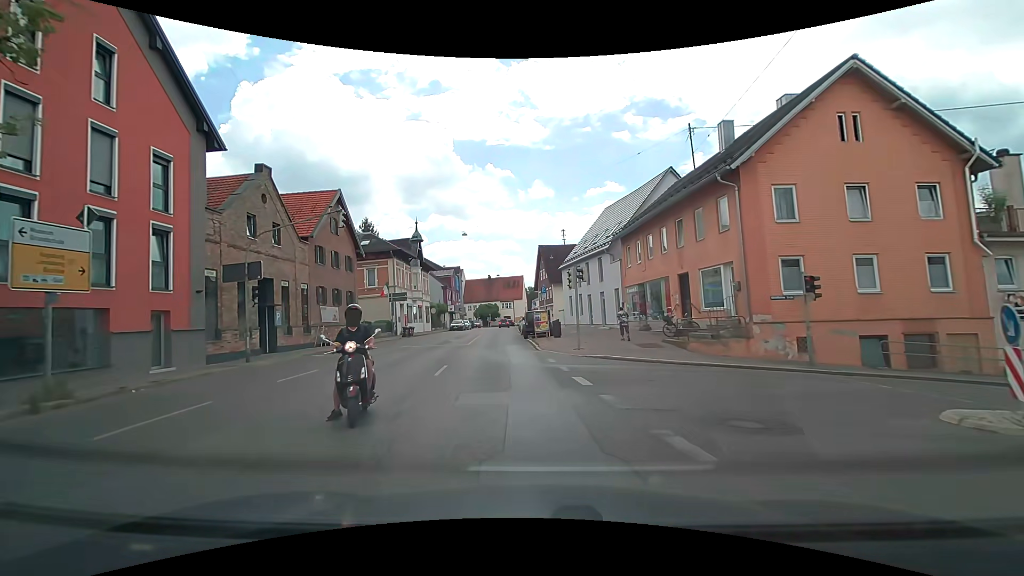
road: tertiary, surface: asphalt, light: Day
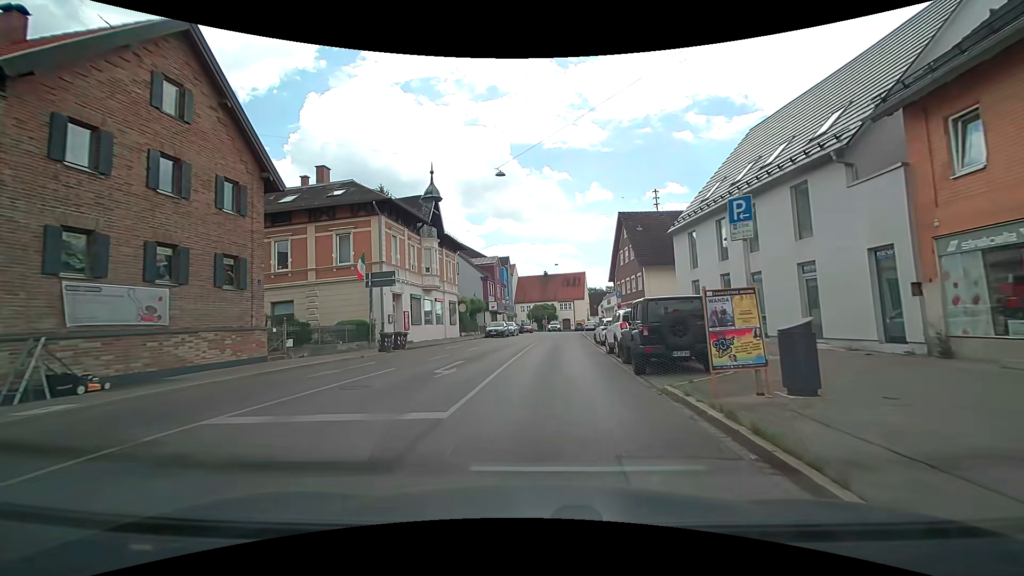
(-2.1, +21.8) m; -7°
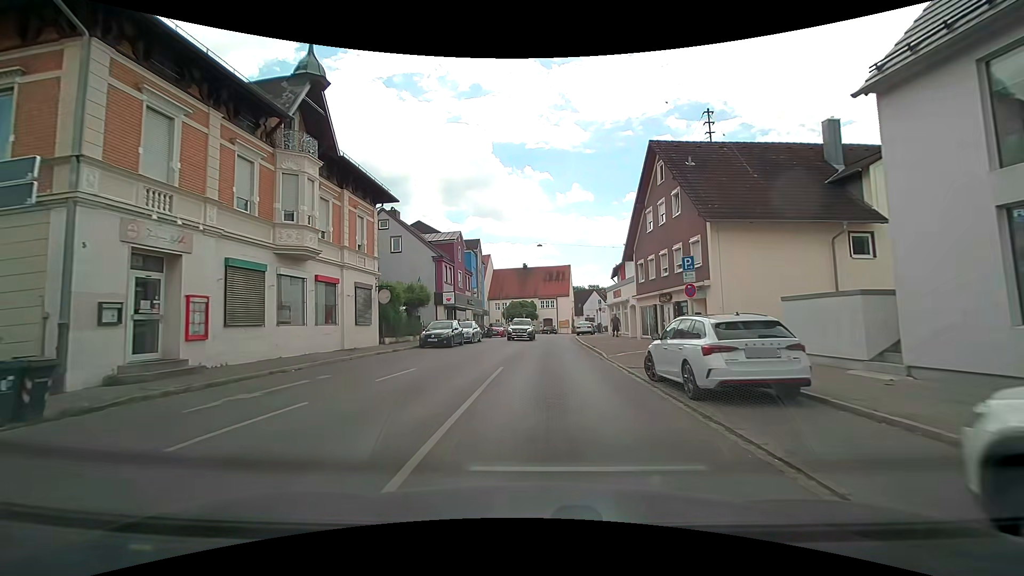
(+0.1, +18.6) m; +2°
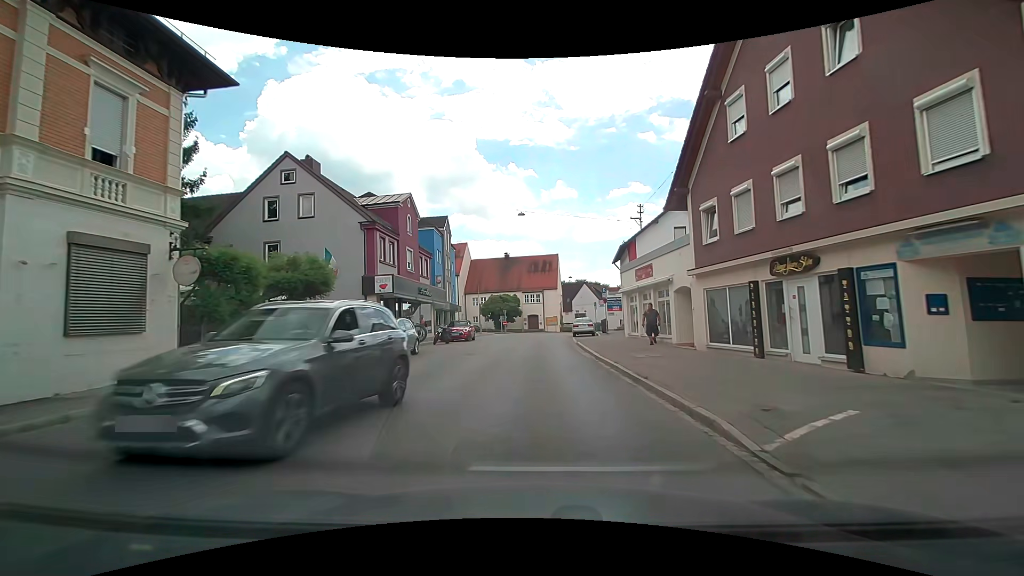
(+0.2, +14.5) m; +2°
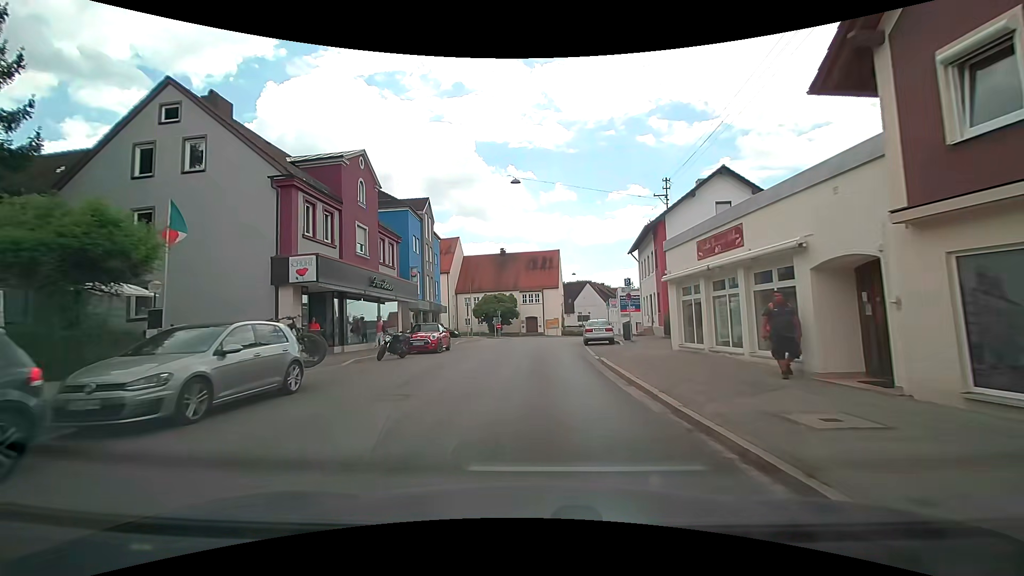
(0.0, +9.9) m; 0°
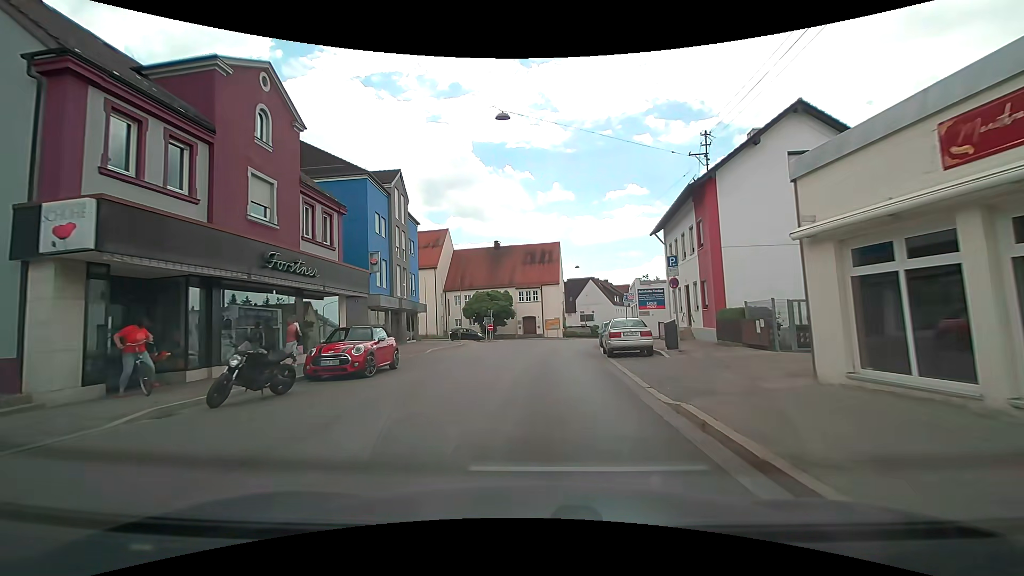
(0.0, +9.4) m; +1°
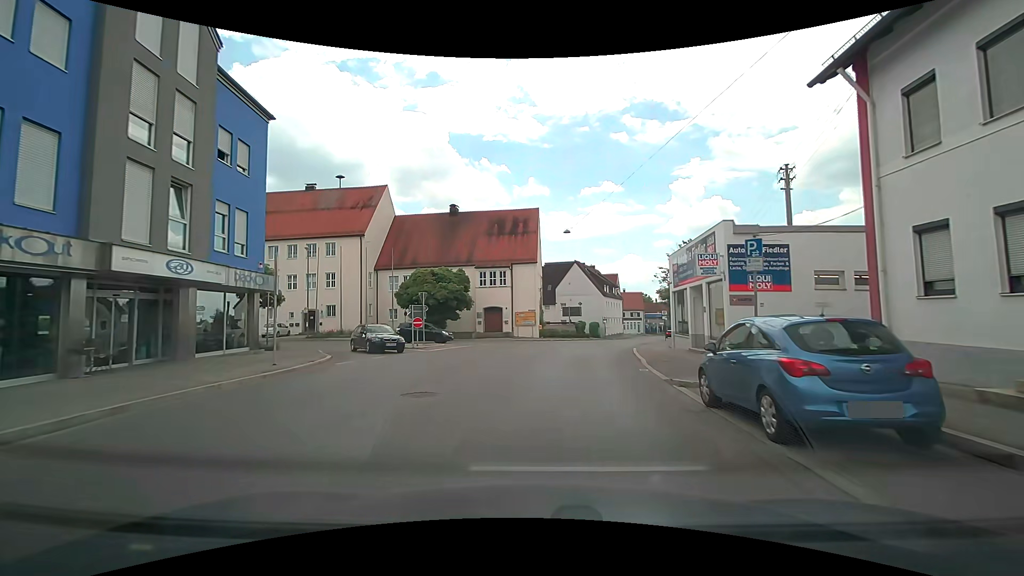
(+0.3, +22.8) m; +2°
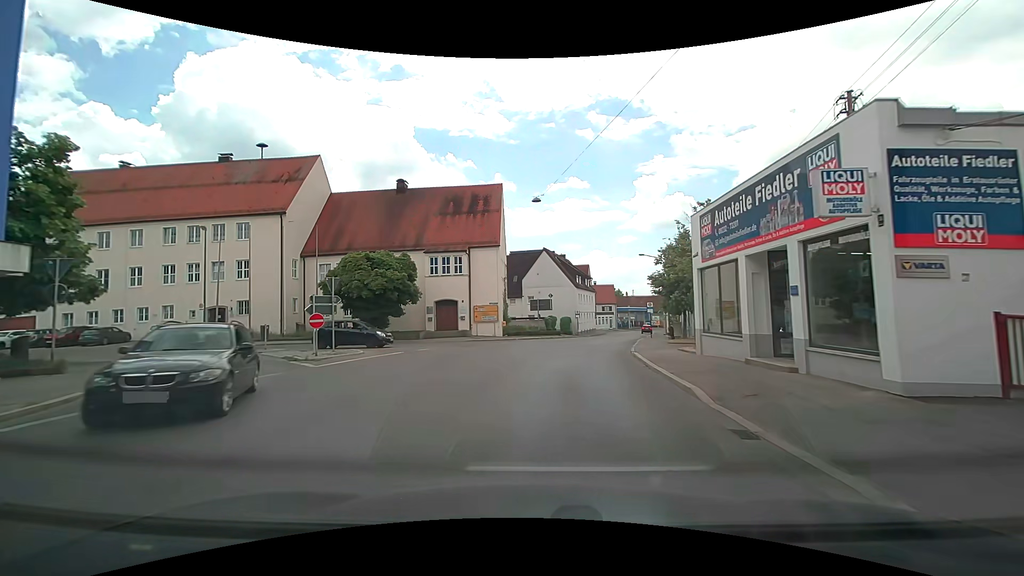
(+0.4, +9.6) m; +5°
(0, +10) (+1, +20) (+3, +30) (+5, +40) (+7, +49) (+10, +59) (+12, +69) (+14, +79) (+15, +88) (+16, +98) m
